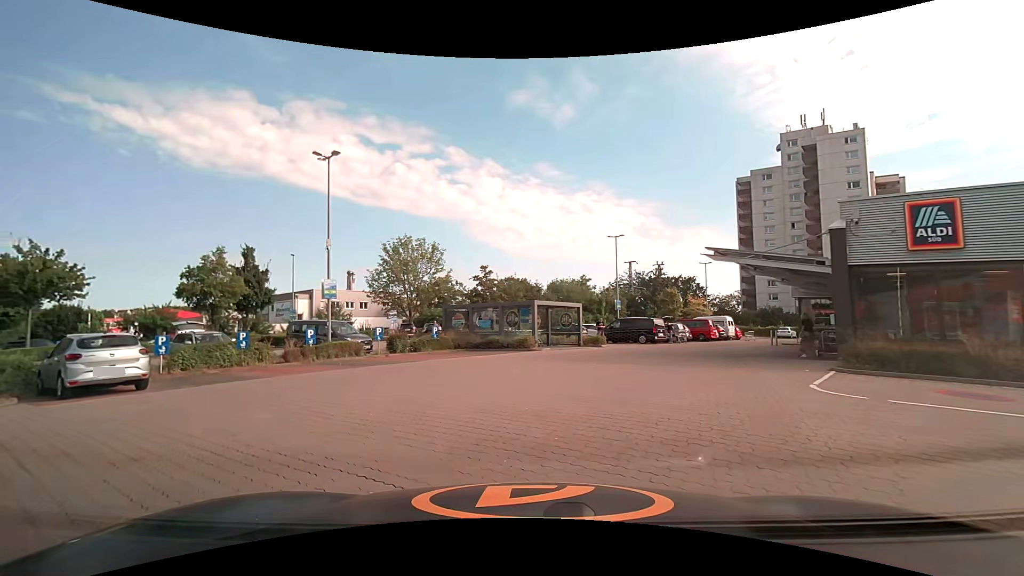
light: Day
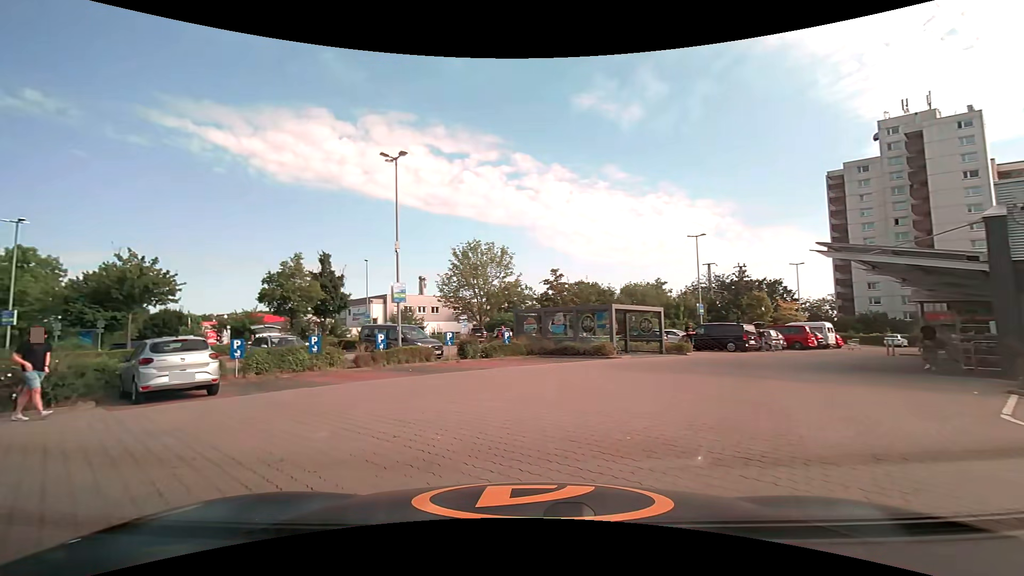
(-0.1, +1.4) m; -6°
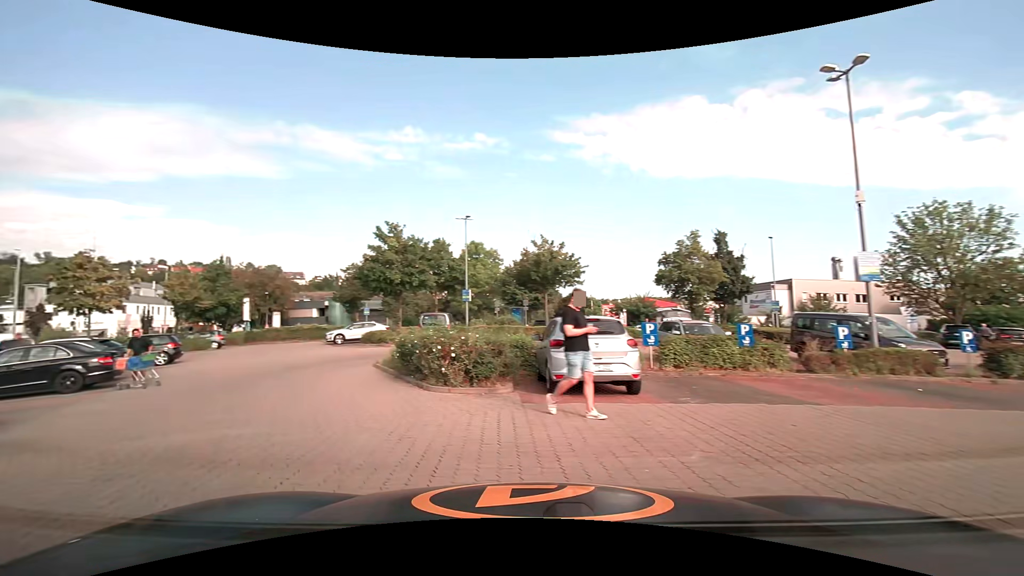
(-1.7, +4.7) m; -41°
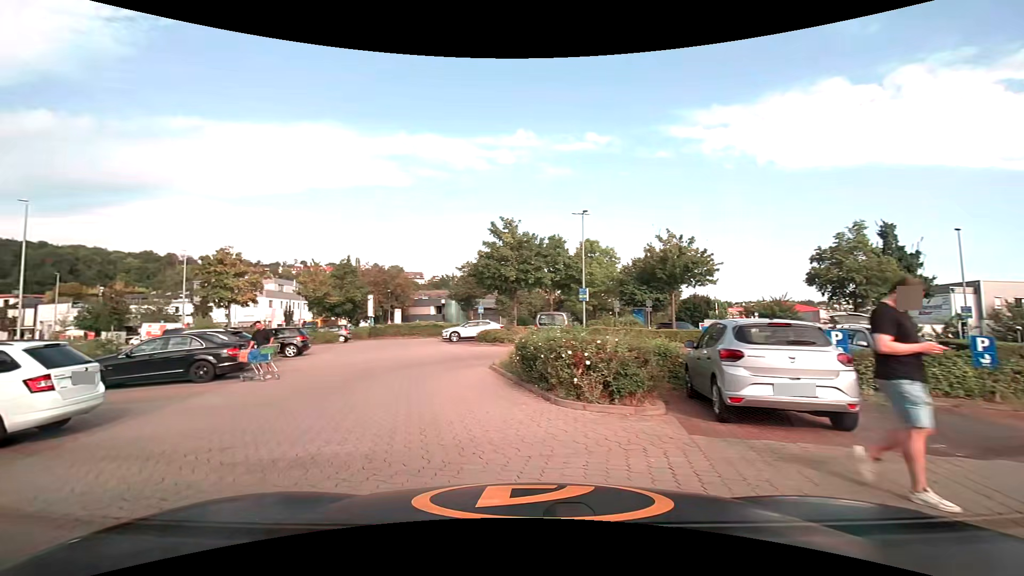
(-0.3, +1.9) m; -15°
